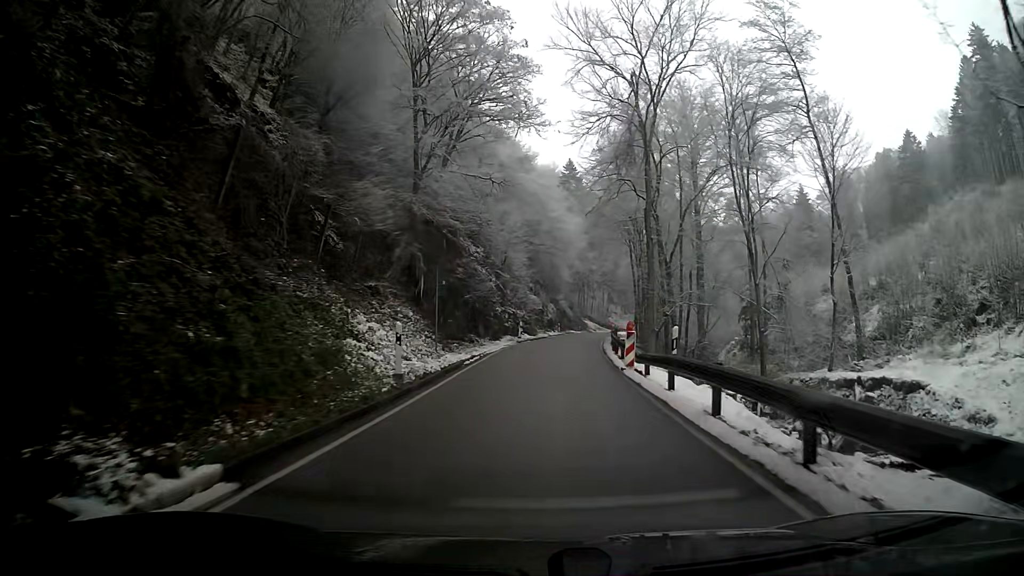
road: tertiary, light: Day
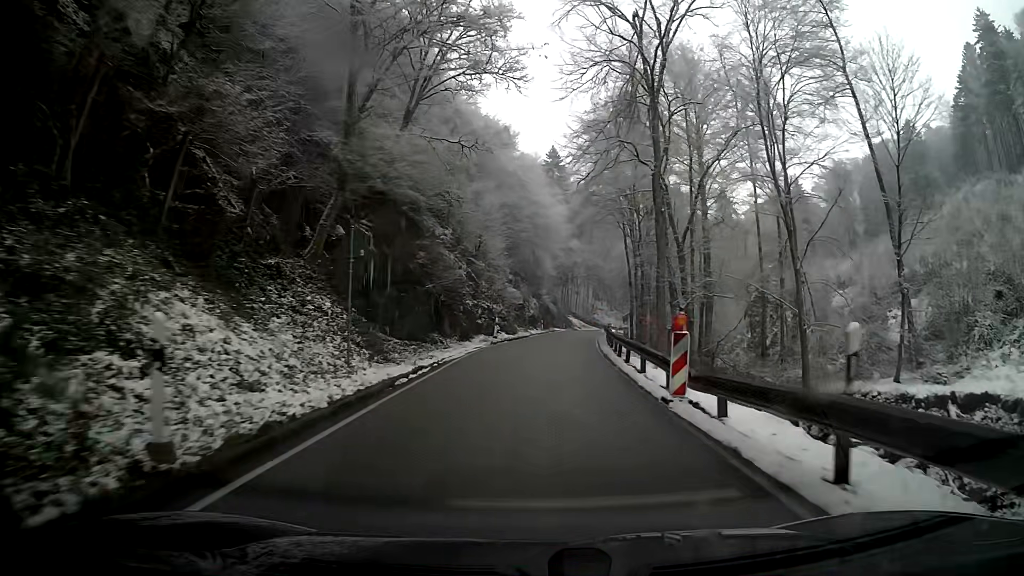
(+0.1, +9.0) m; +1°
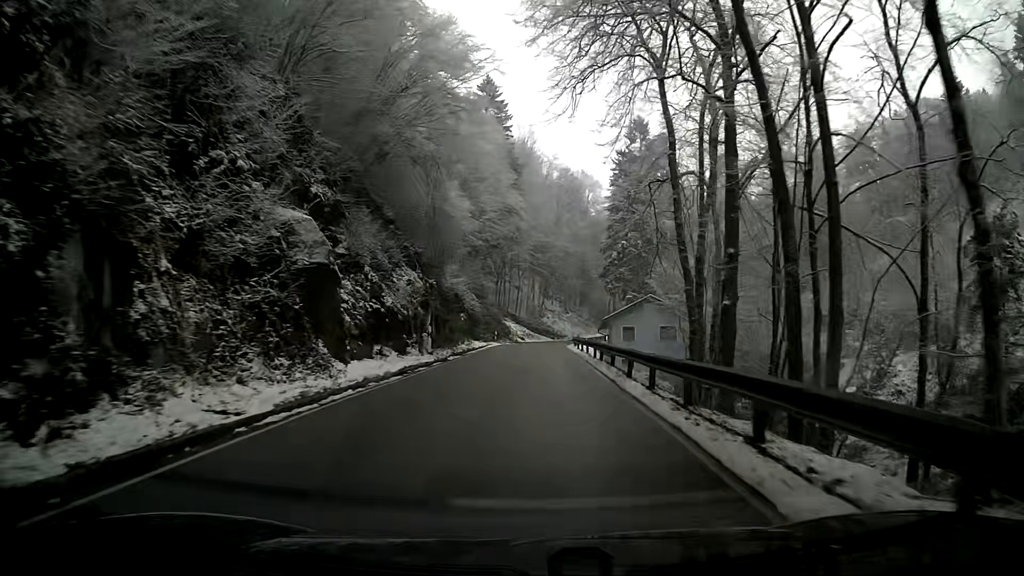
(+2.5, +46.6) m; +5°
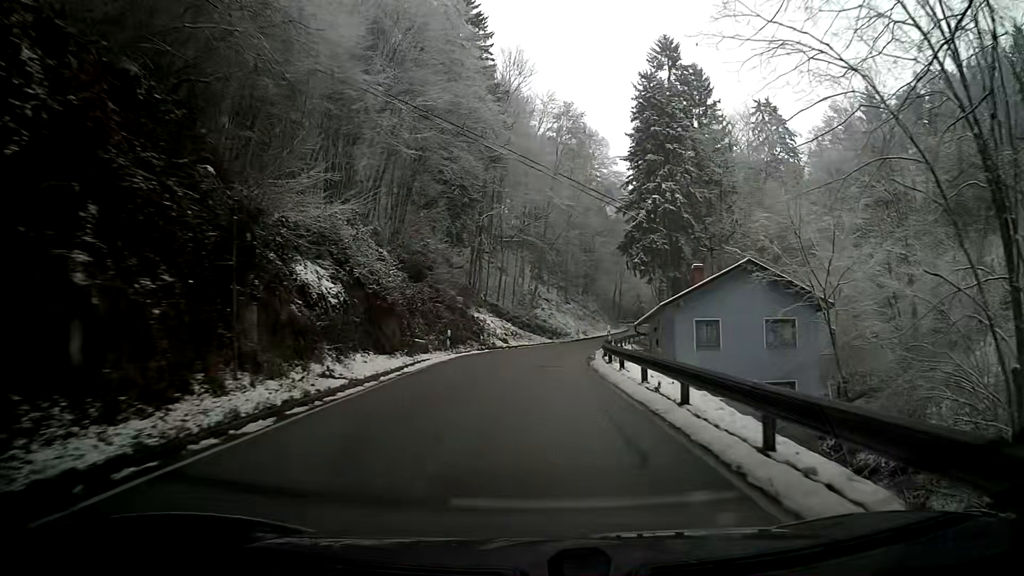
(+0.3, +28.6) m; +1°
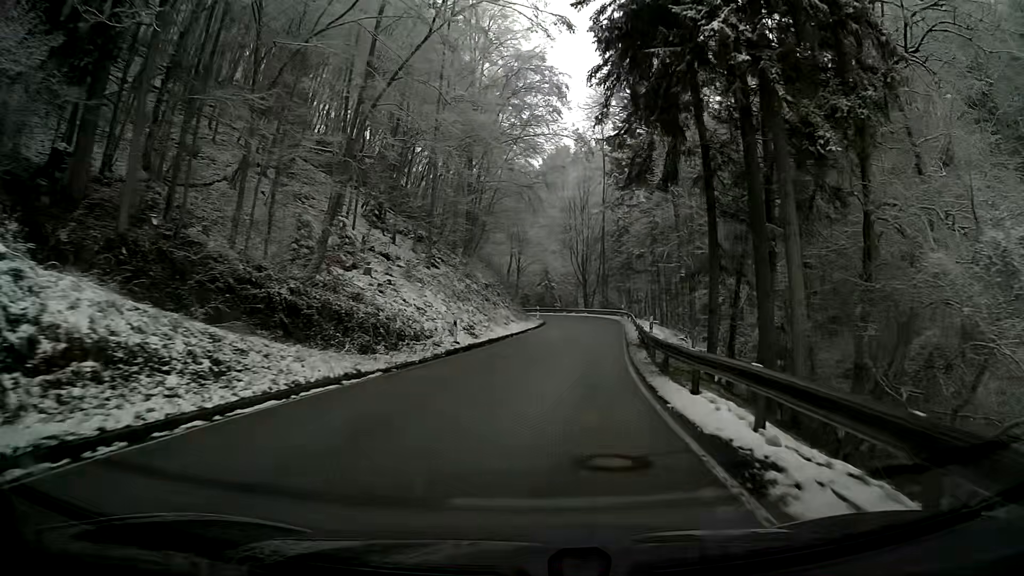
(+3.4, +45.3) m; +11°
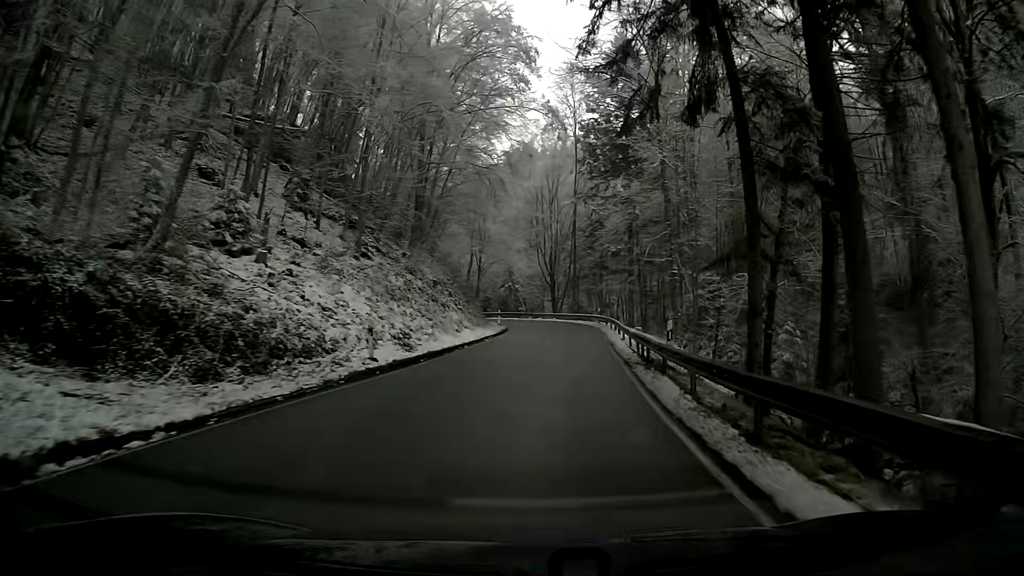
(+0.2, +8.9) m; +2°
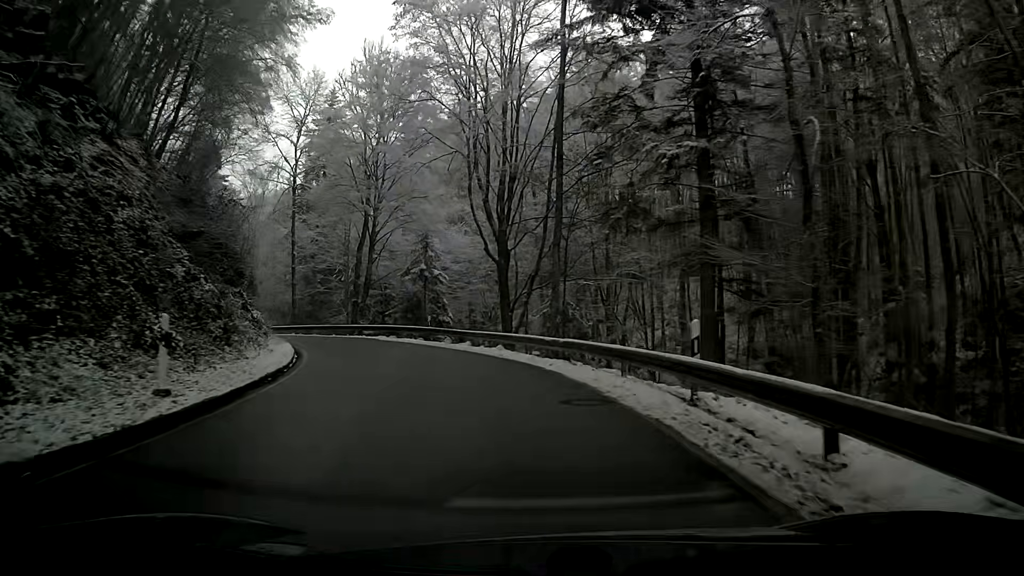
(+1.9, +42.0) m; -1°
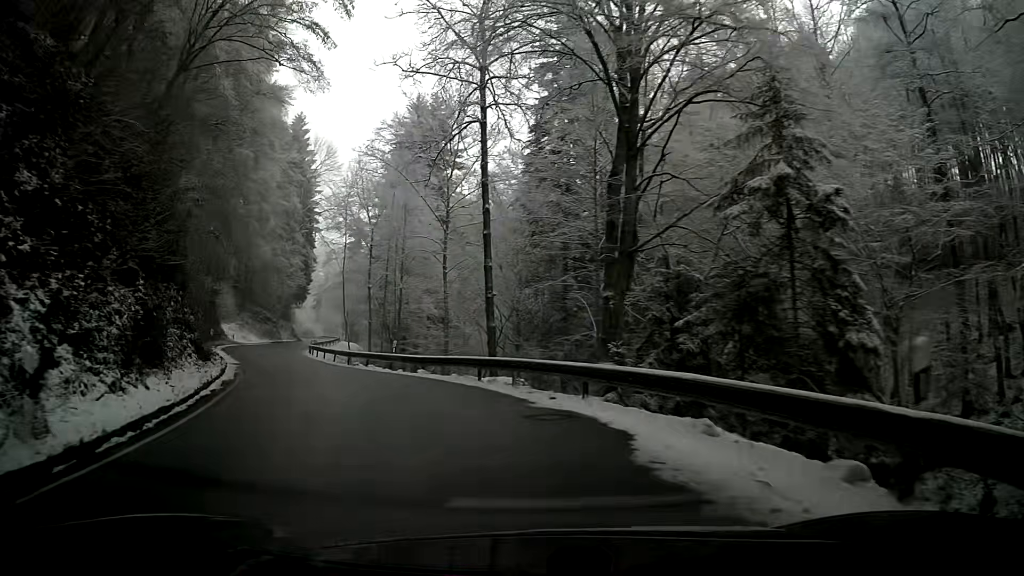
(-5.6, +26.7) m; -27°
